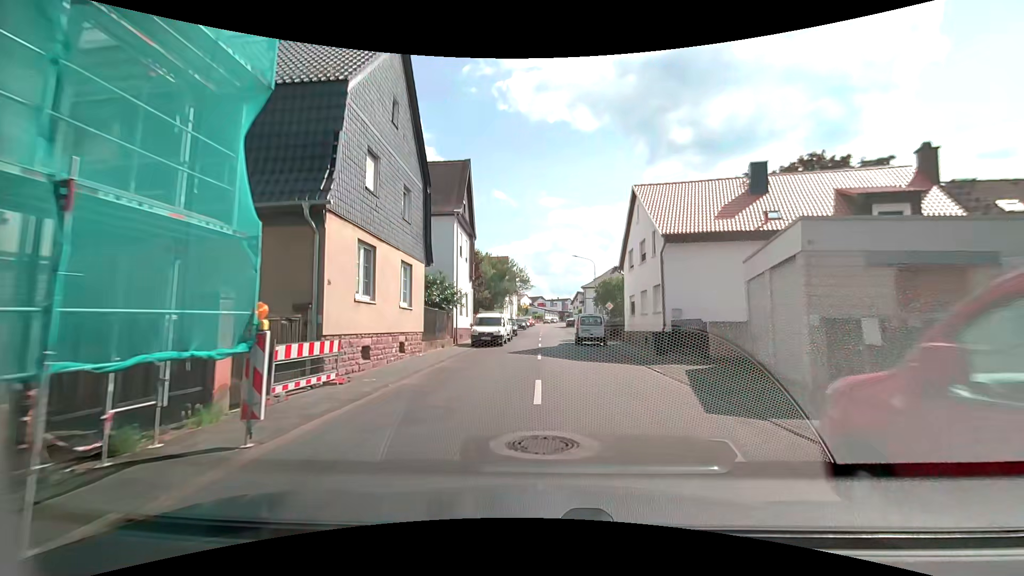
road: secondary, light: Day
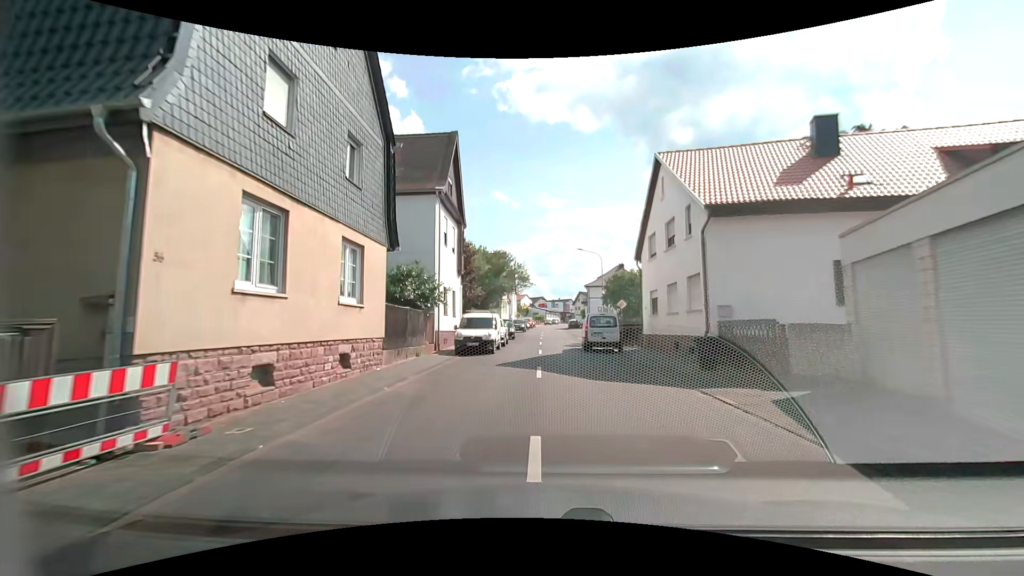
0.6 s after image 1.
(0.0, +5.3) m; 0°
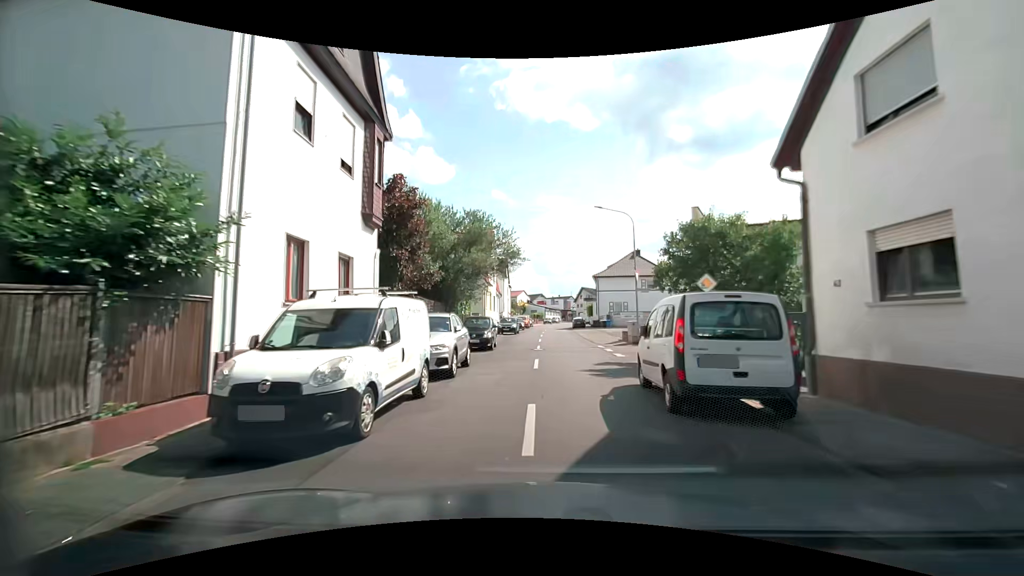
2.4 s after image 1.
(+0.2, +15.9) m; +1°
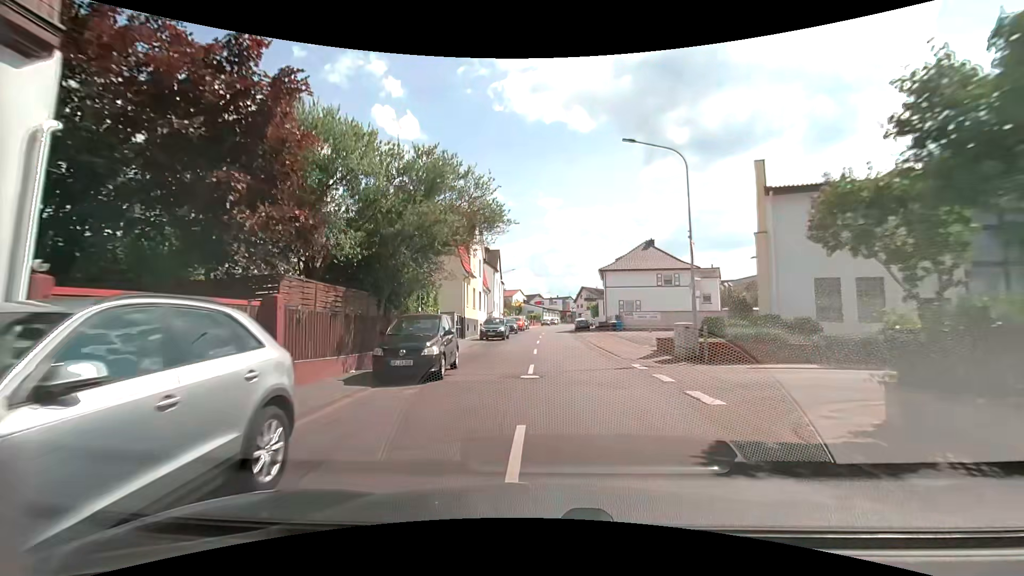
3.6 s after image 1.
(-0.1, +10.8) m; -1°
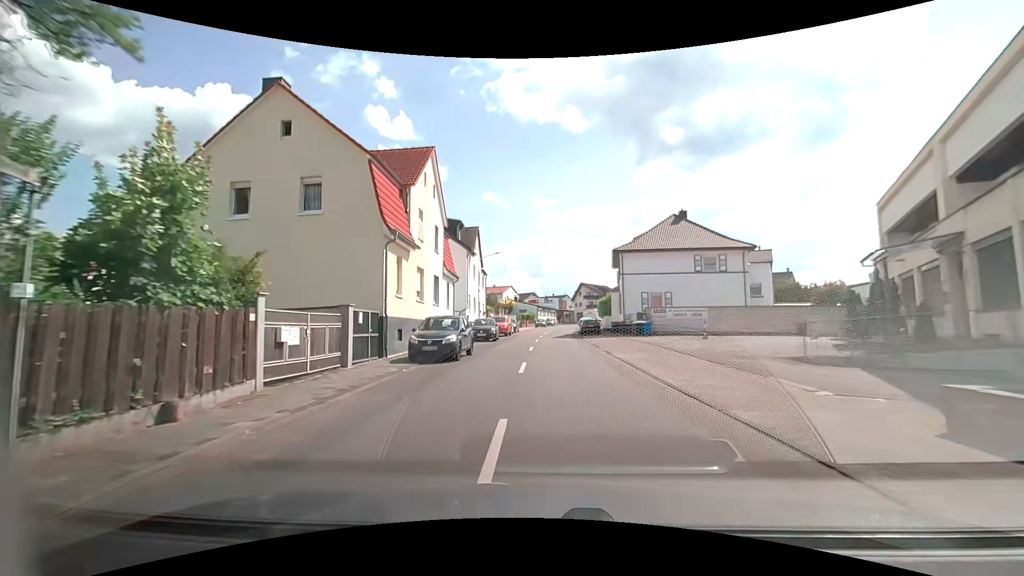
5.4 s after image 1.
(+0.4, +16.5) m; +2°
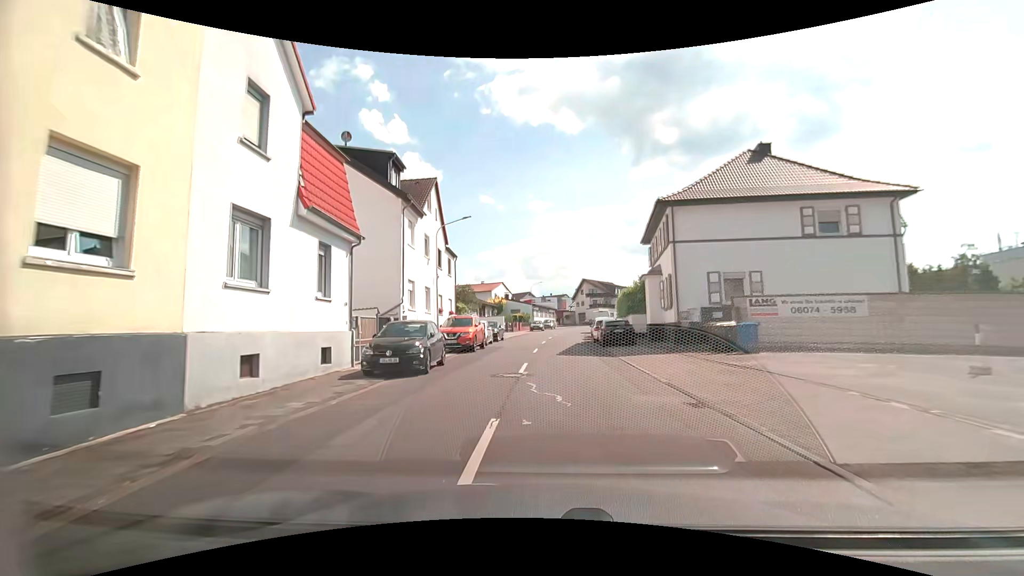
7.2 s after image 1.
(0.0, +18.1) m; 0°
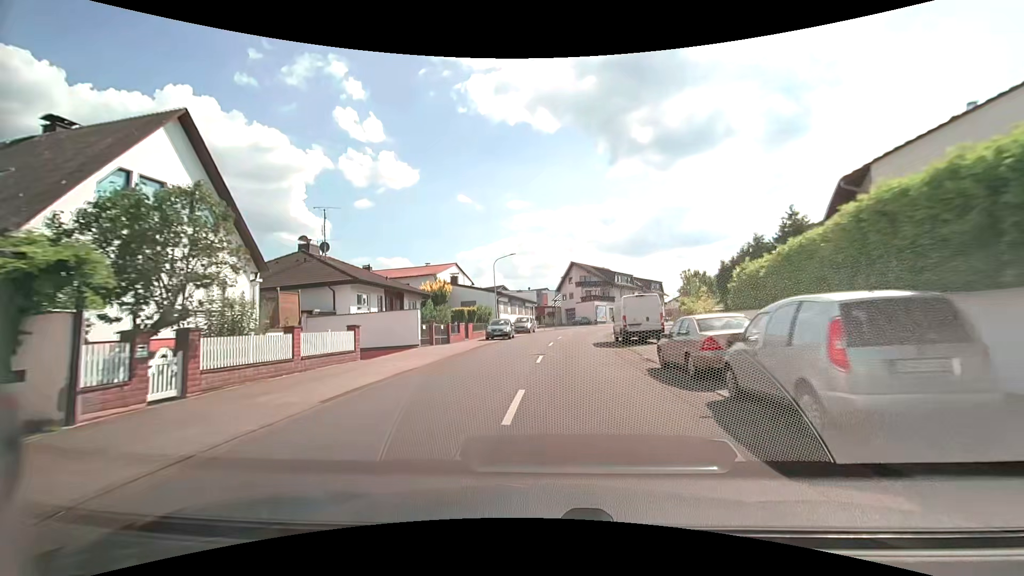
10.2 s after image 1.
(+0.5, +33.6) m; +2°
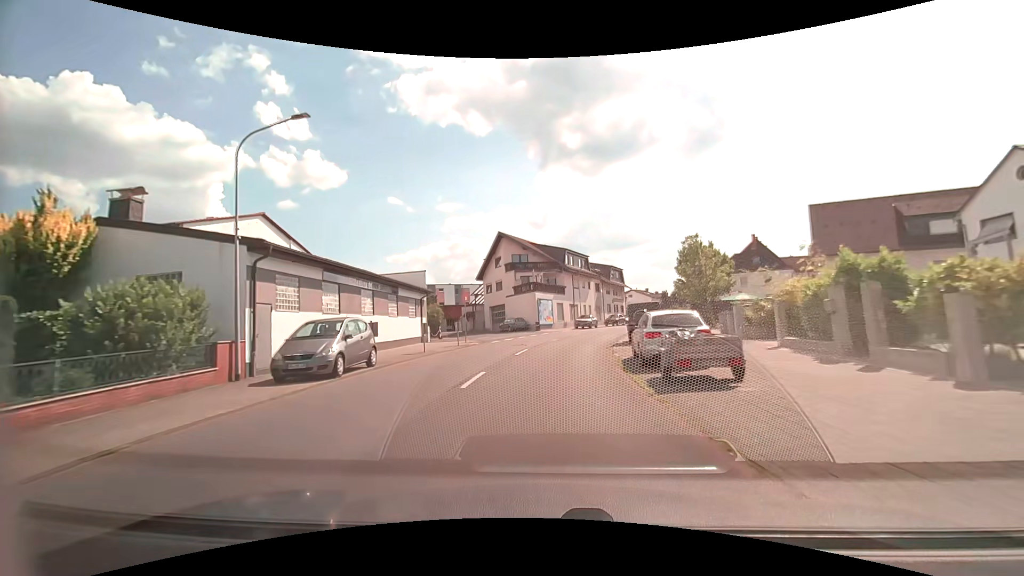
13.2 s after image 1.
(+2.0, +33.5) m; +8°
(0, +10) (+1, +20) (+2, +30) (+5, +40) (+7, +49) (+11, +59) (+15, +68) (+18, +77) (+22, +86) (+26, +96) m
